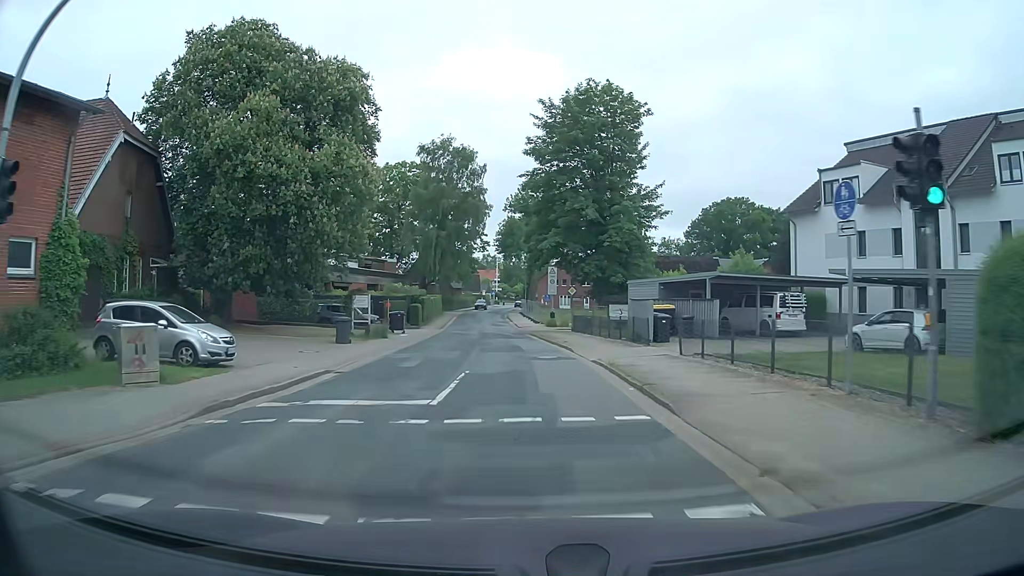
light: Day
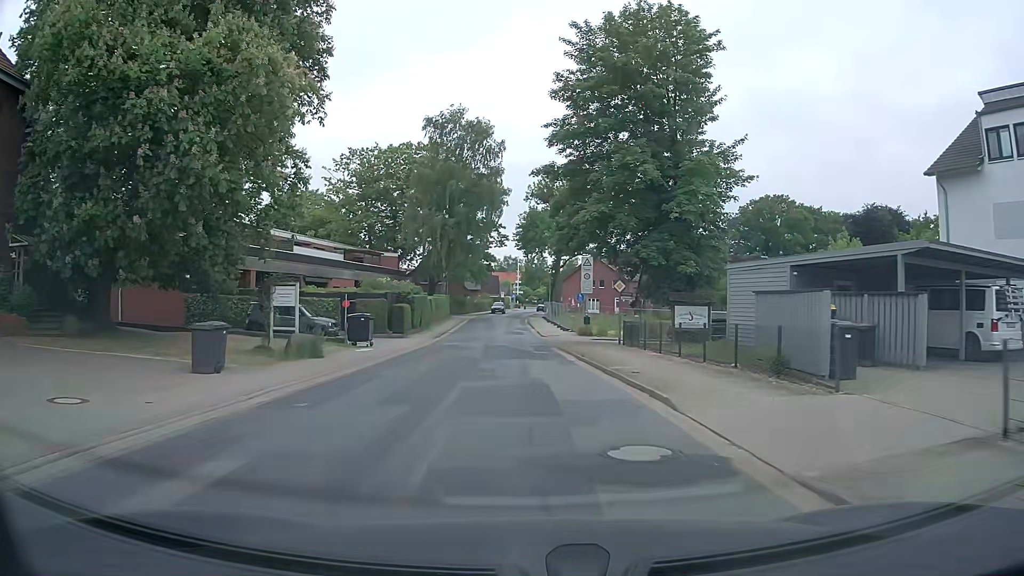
(-0.2, +14.2) m; -2°
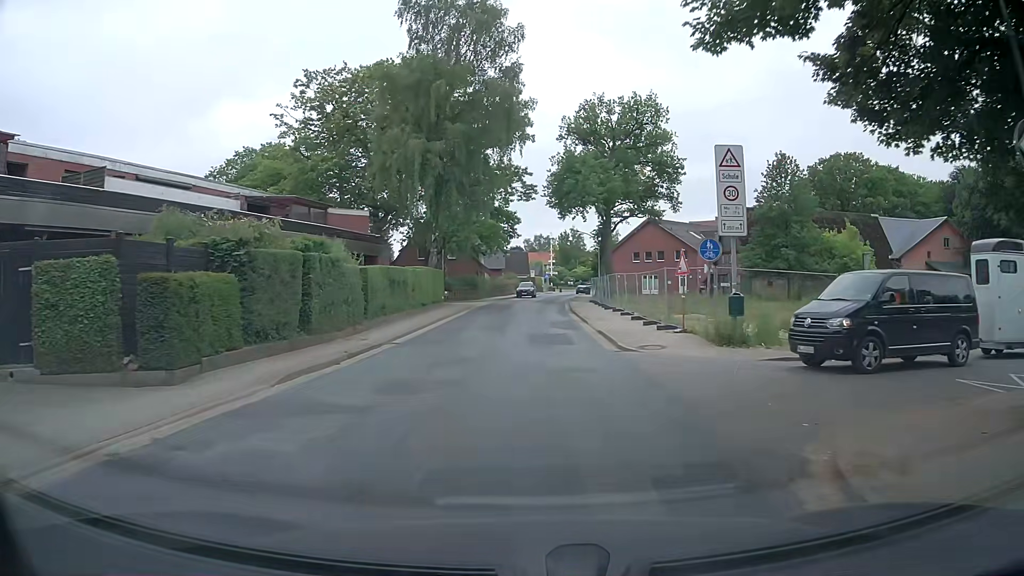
(-0.5, +26.6) m; -3°
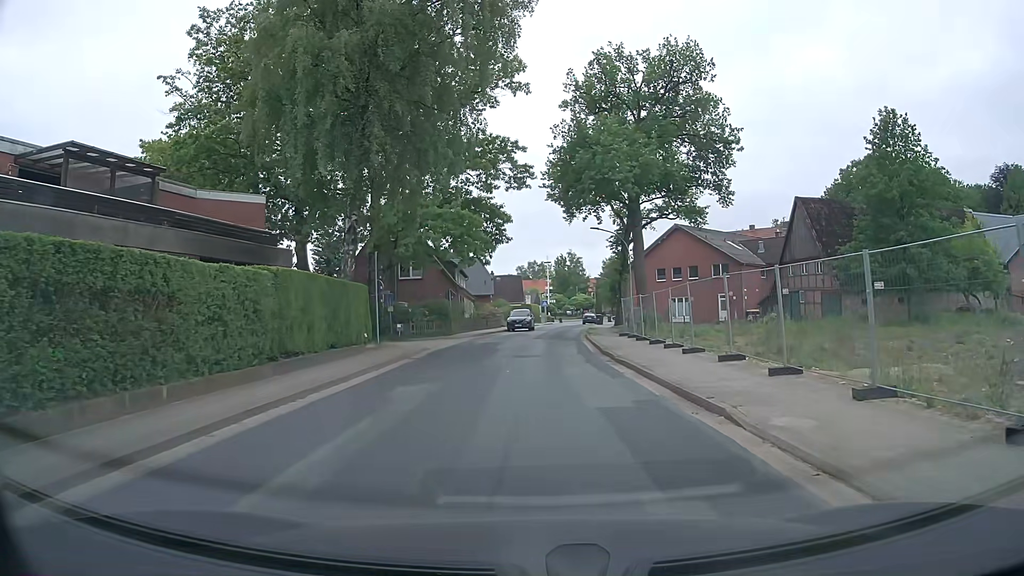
(-0.2, +20.1) m; -1°
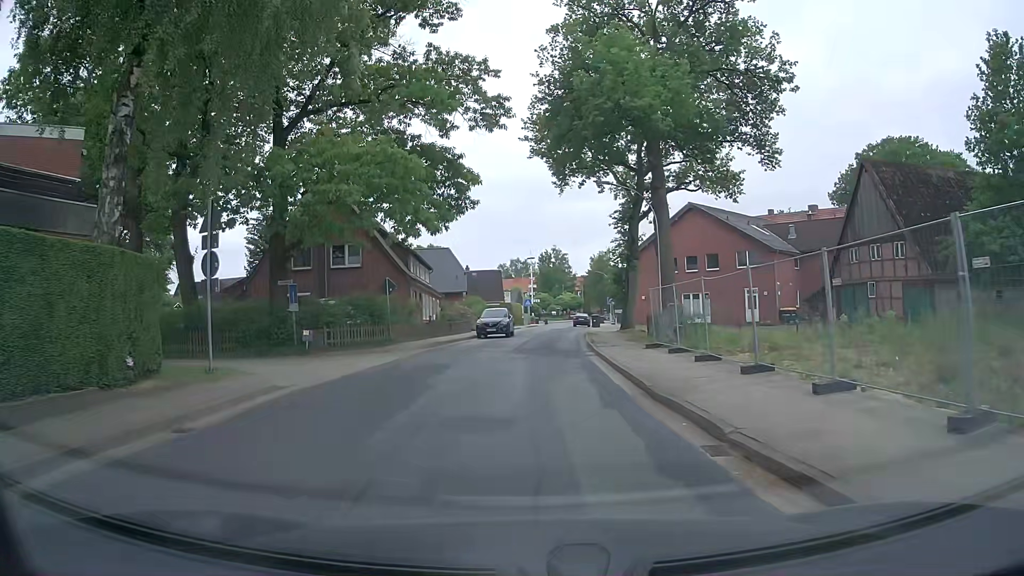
(+0.5, +13.9) m; +3°
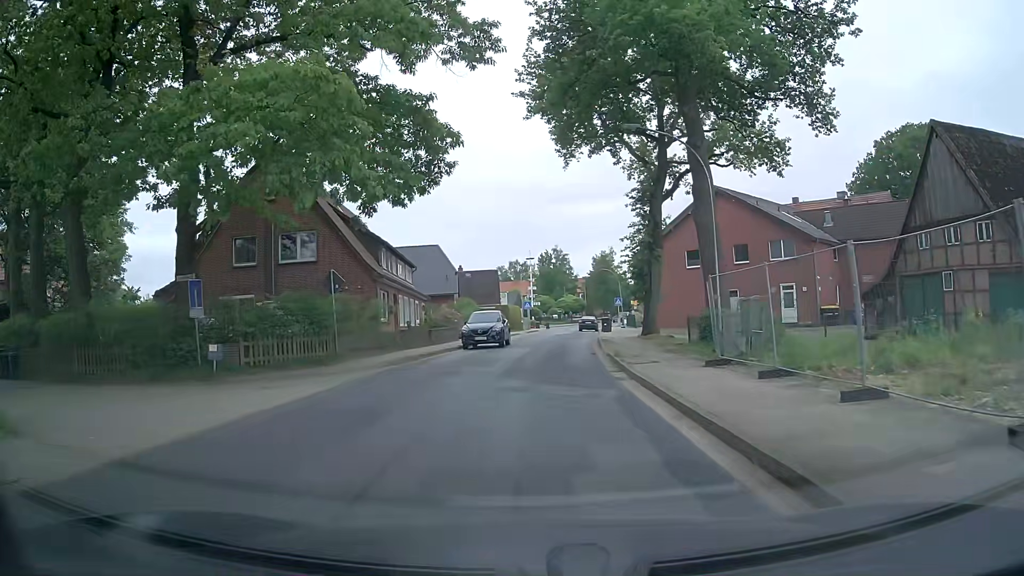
(0.0, +8.1) m; 0°
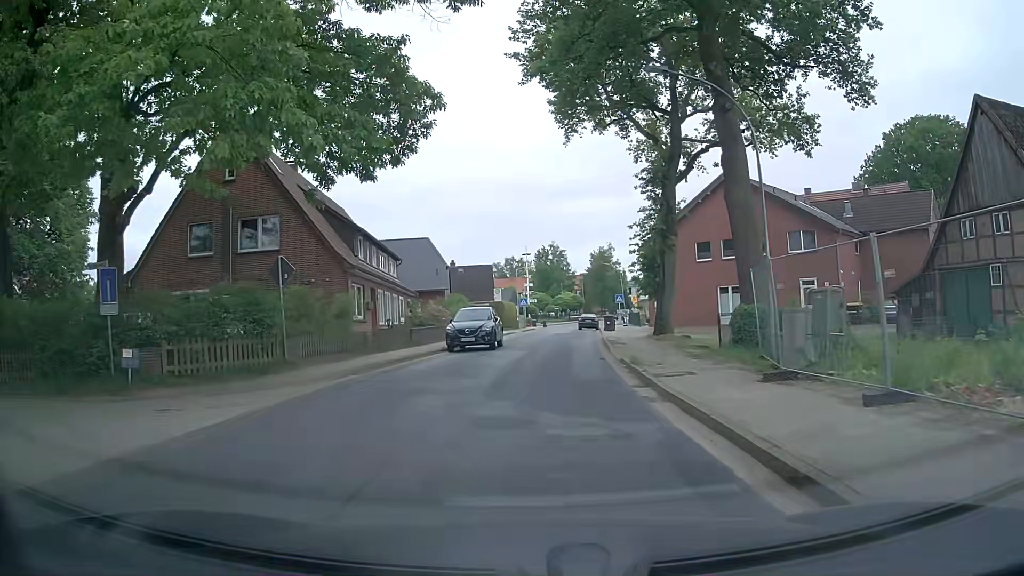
(0.0, +4.2) m; 0°
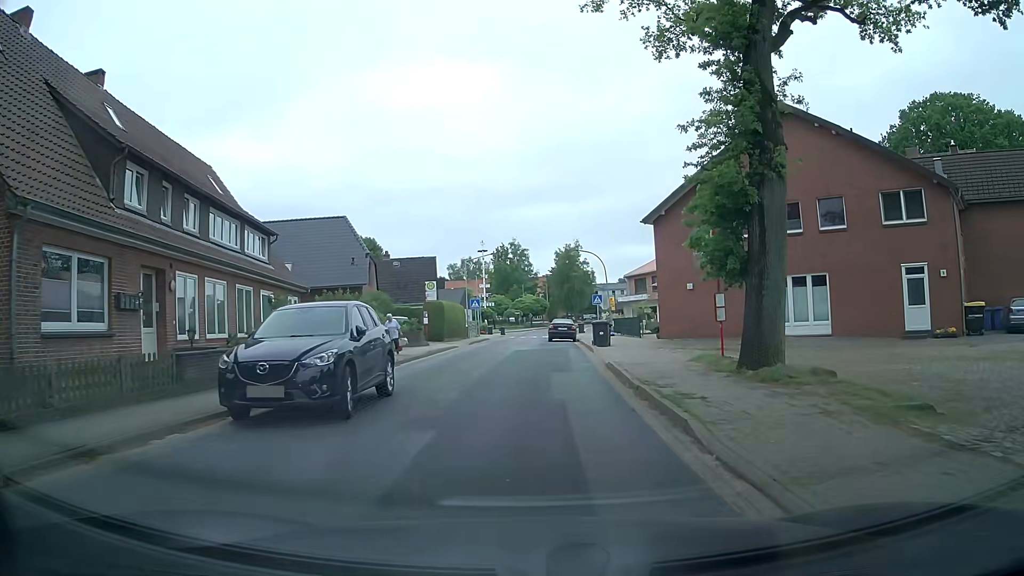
(+0.4, +16.6) m; +4°
(0, +10) (0, +20) (-1, +30) (-2, +40) (-1, +50) (+1, +60) (+2, +70) (+2, +80) (+3, +90) (+1, +99) m
